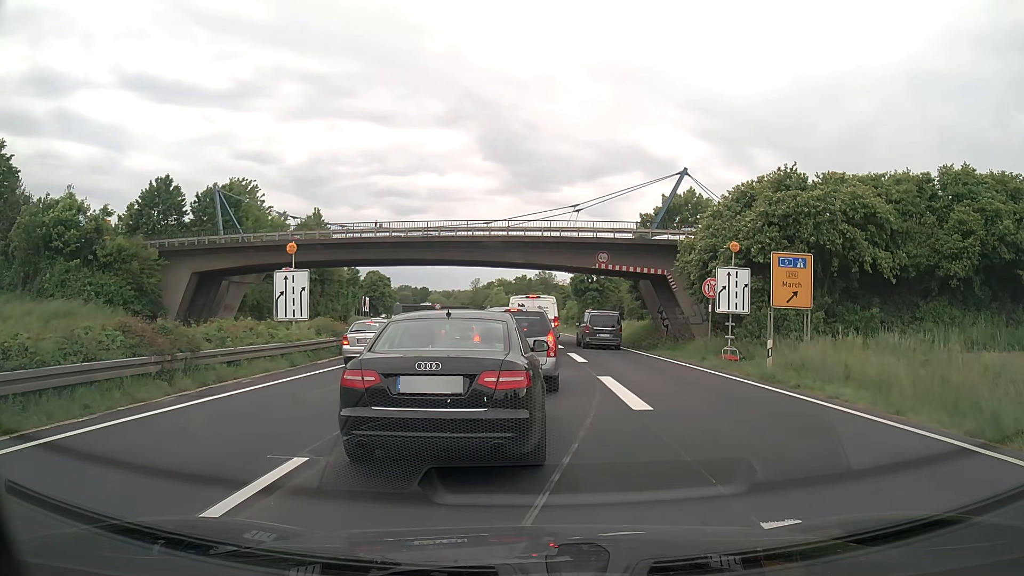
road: trunk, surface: asphalt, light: Day
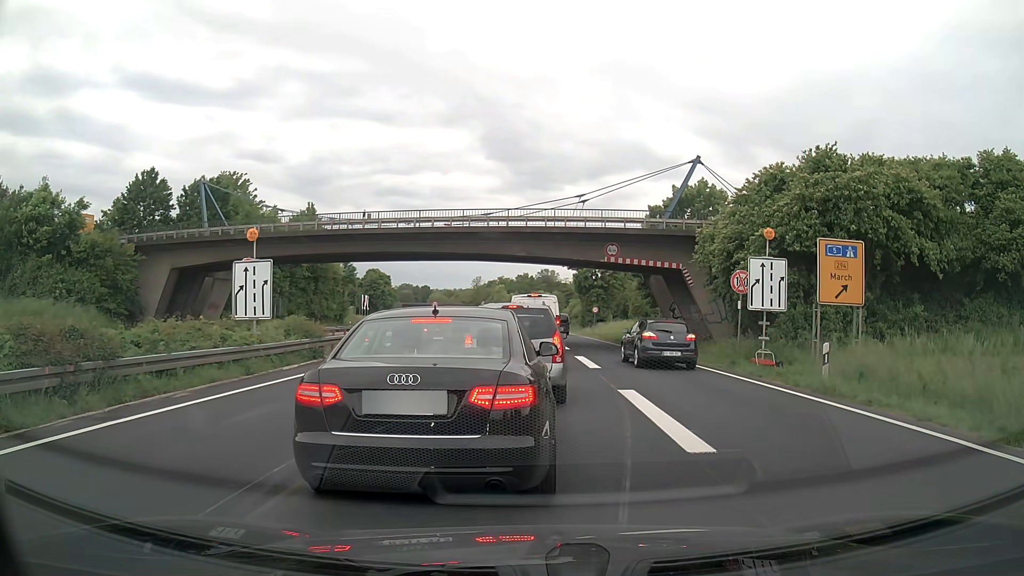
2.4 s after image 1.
(-0.1, +3.4) m; -2°
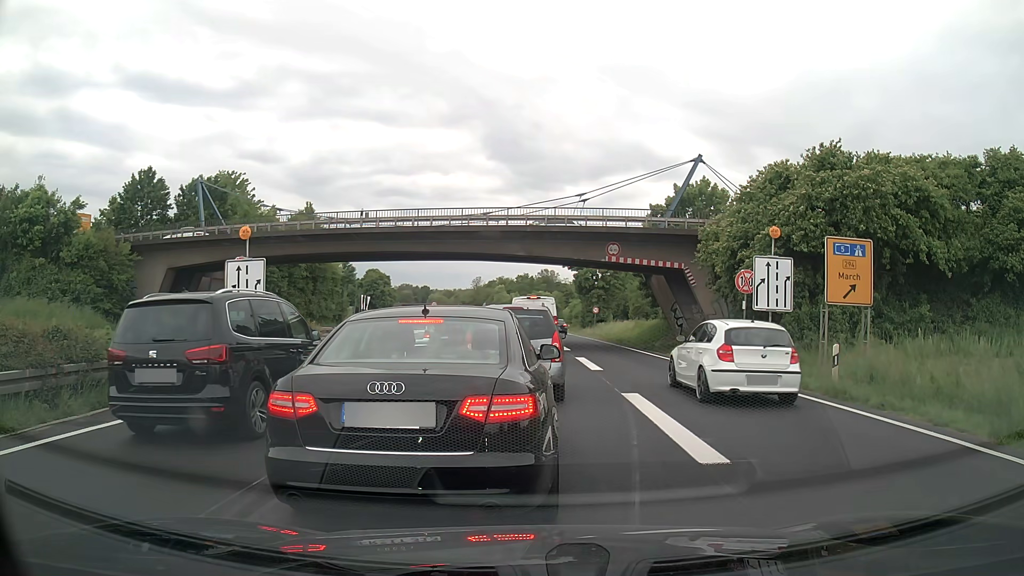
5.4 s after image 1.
(0.0, +0.5) m; 0°
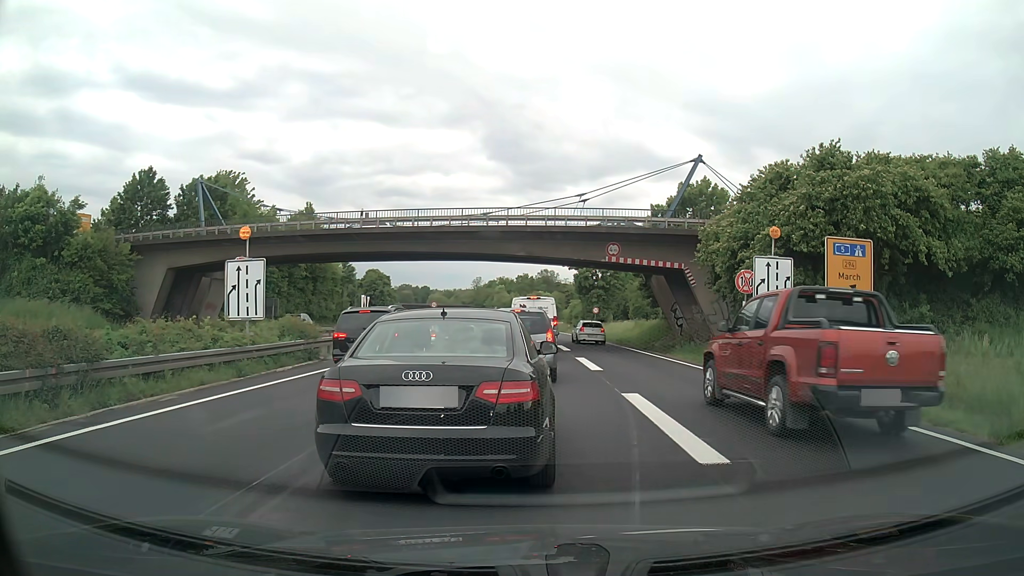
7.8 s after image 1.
(0.0, 0.0) m; 0°
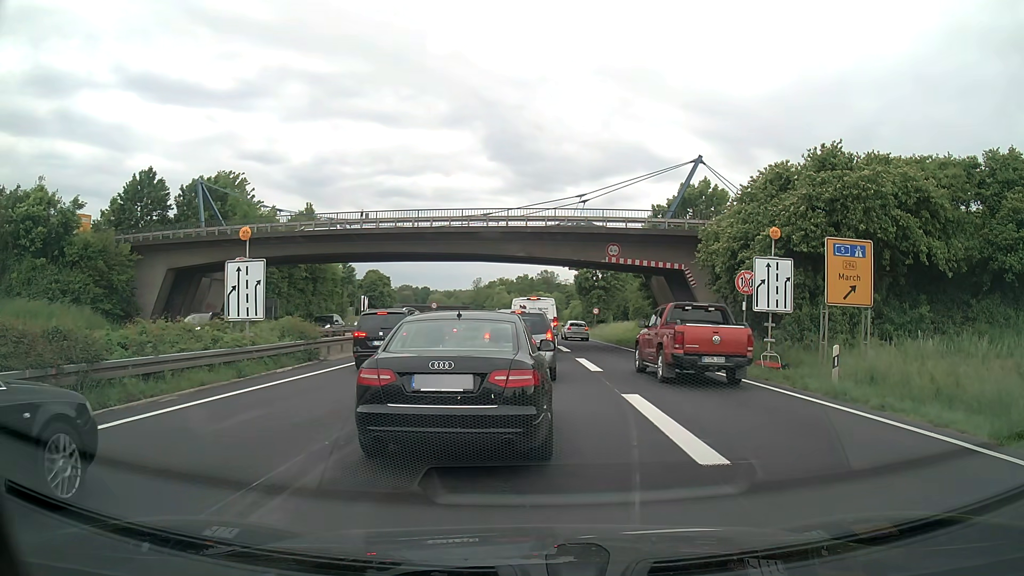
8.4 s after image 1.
(0.0, 0.0) m; 0°
